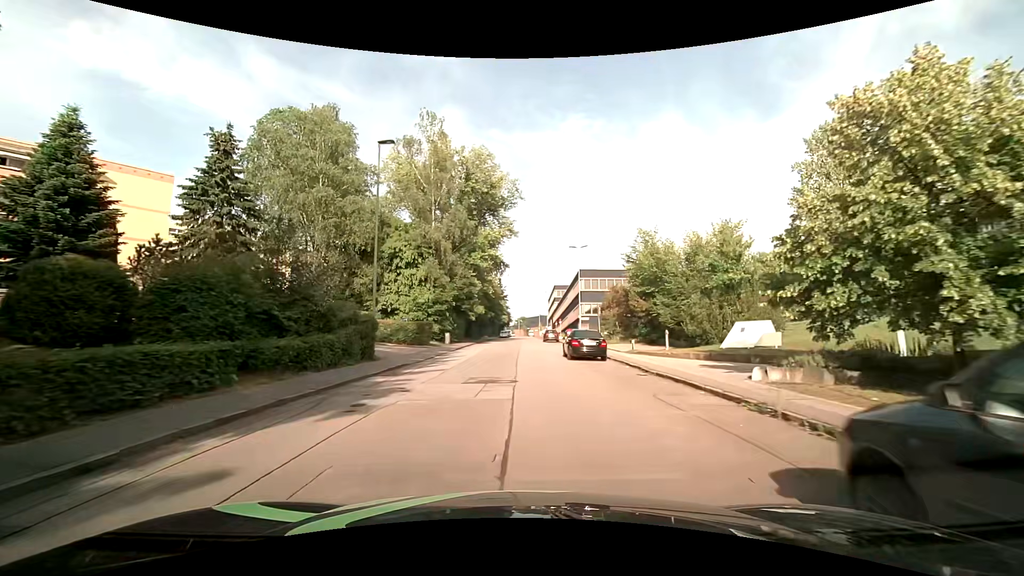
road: residential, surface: asphalt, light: Day
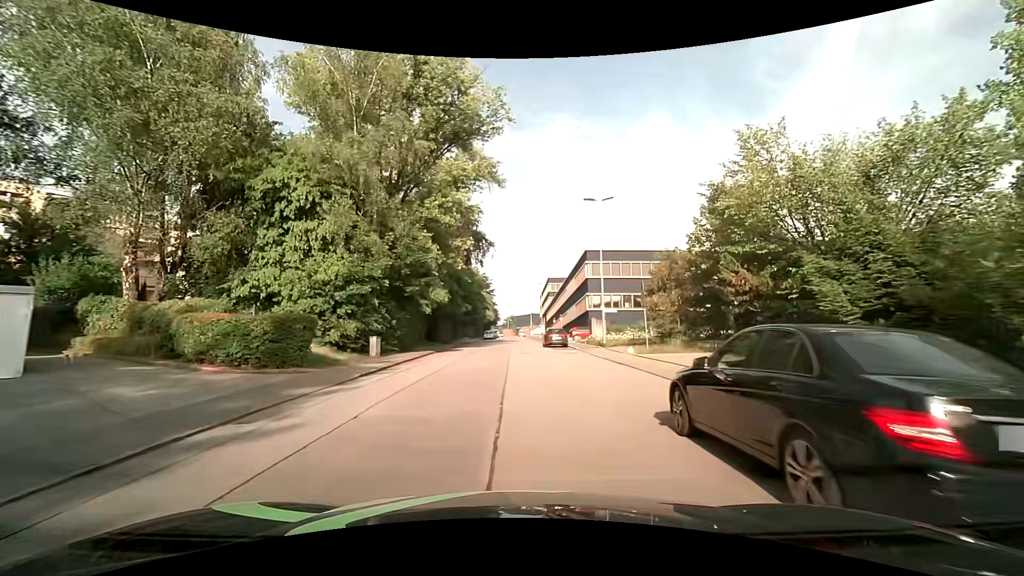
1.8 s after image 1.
(+0.2, +19.6) m; +2°
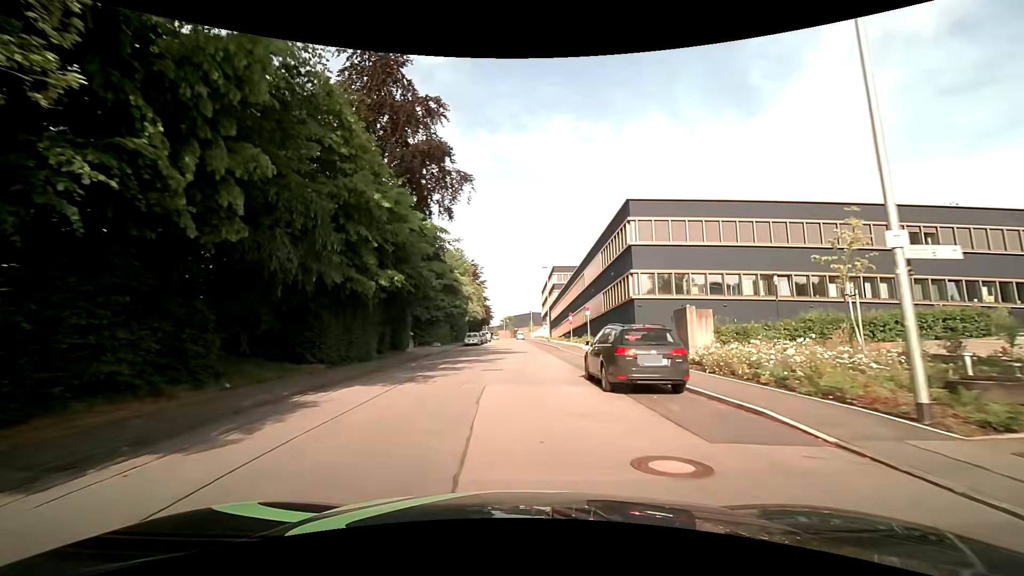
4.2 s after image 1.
(-0.2, +26.2) m; 0°
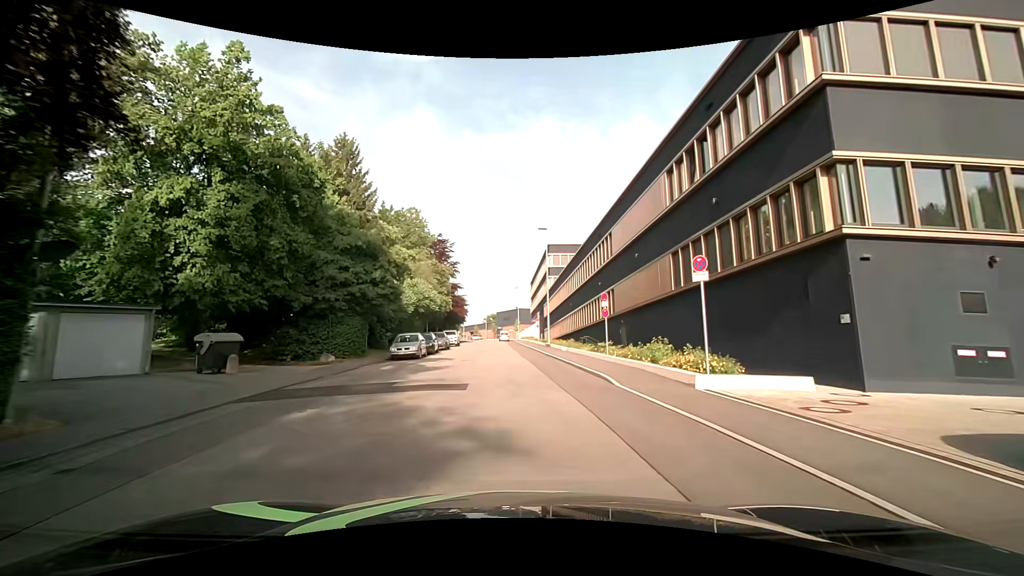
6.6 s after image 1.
(+0.2, +25.9) m; +1°
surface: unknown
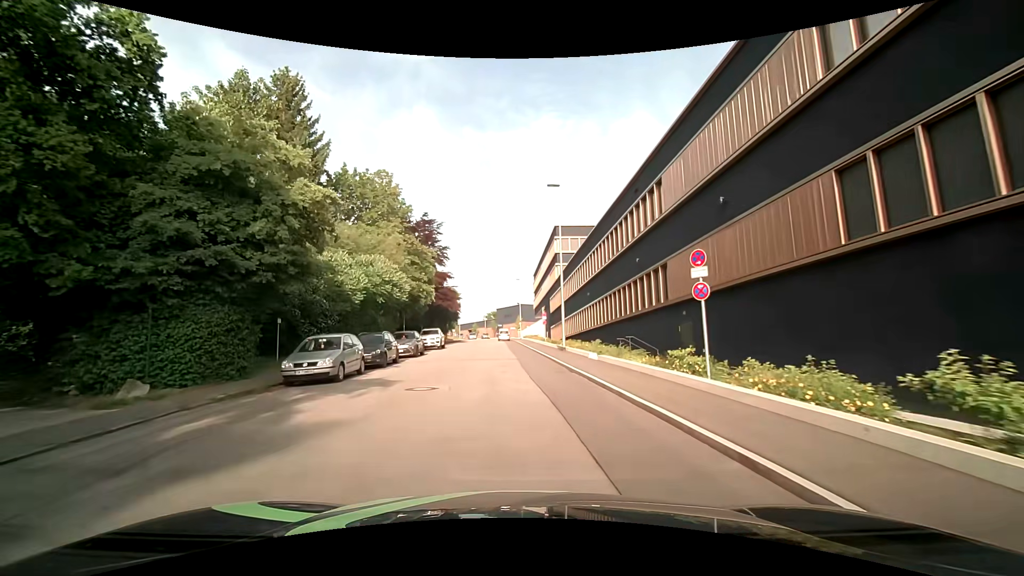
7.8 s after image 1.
(-0.1, +12.4) m; 0°
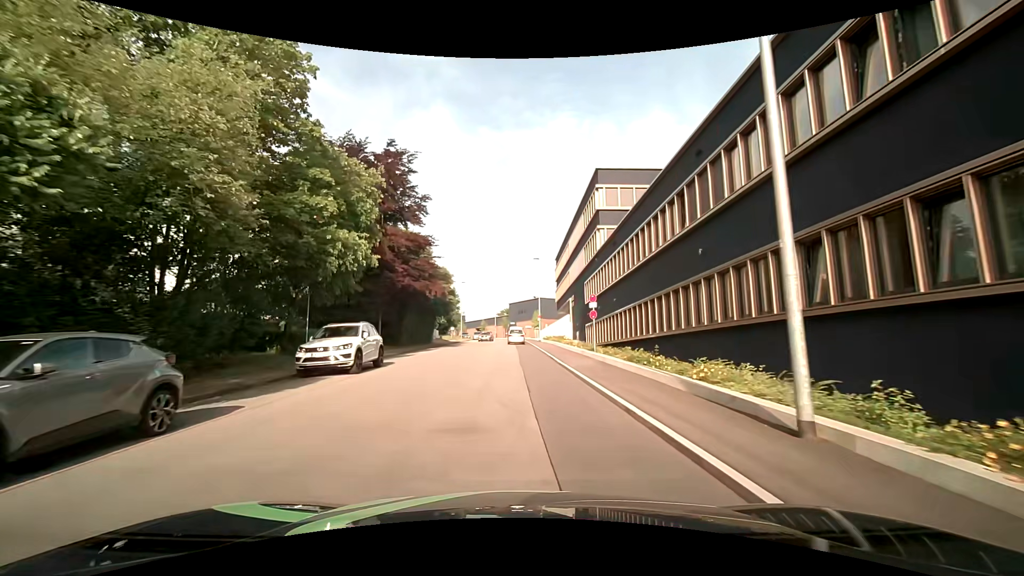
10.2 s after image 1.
(-0.4, +23.4) m; -2°
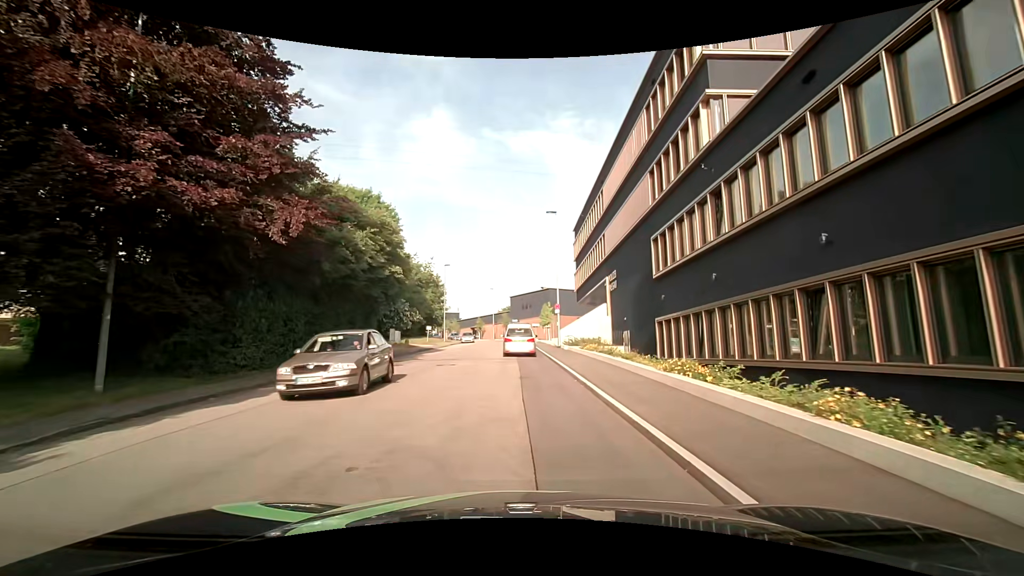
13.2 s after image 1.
(-0.1, +23.7) m; 0°
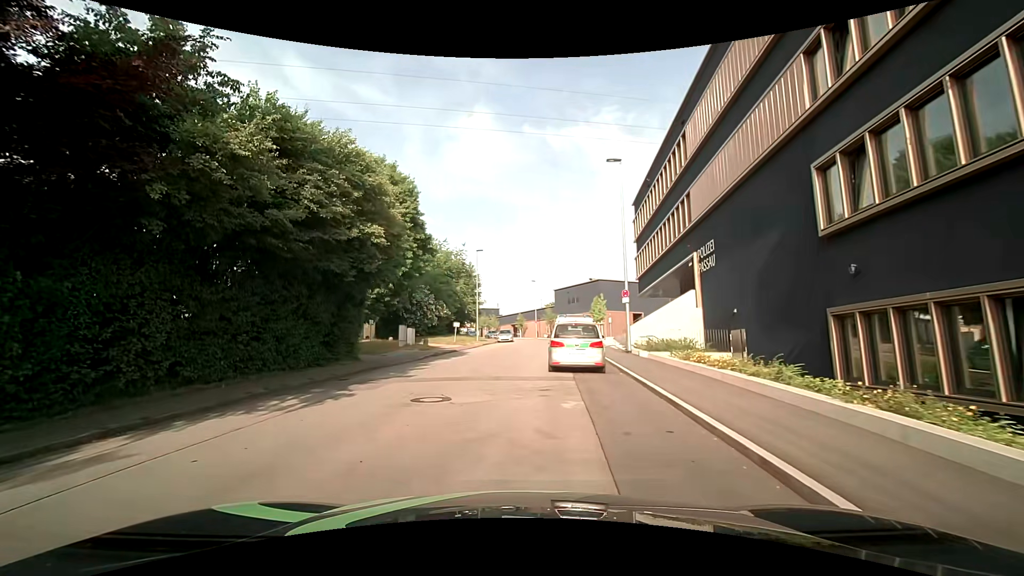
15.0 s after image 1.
(-0.2, +10.5) m; -4°
(-1, +10) (-2, +20) (-1, +30) (0, +40) (+2, +50) (+3, +60) (+2, +69) (0, +79) (-3, +89) (-7, +98) m
